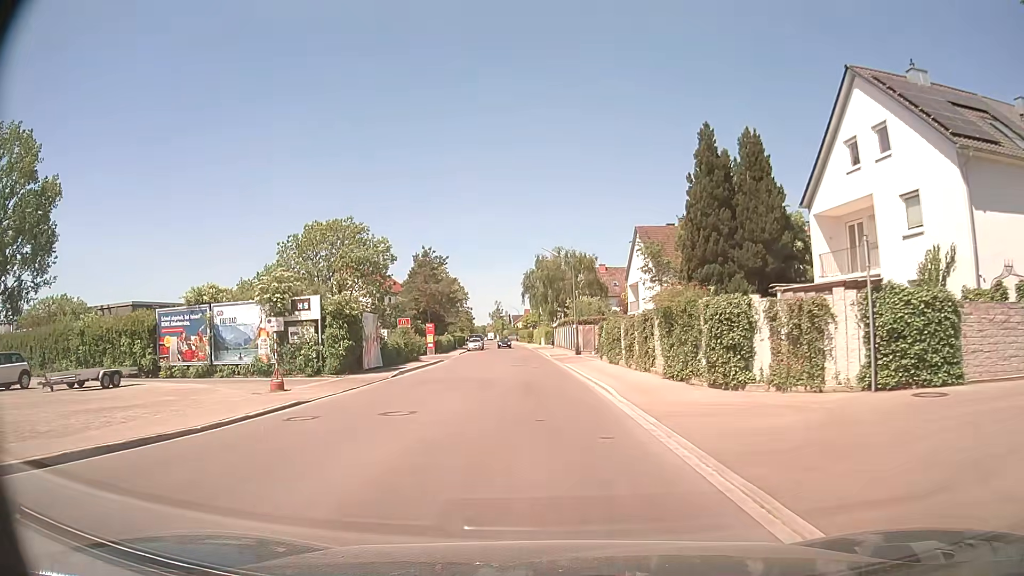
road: unclassified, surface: asphalt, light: Day
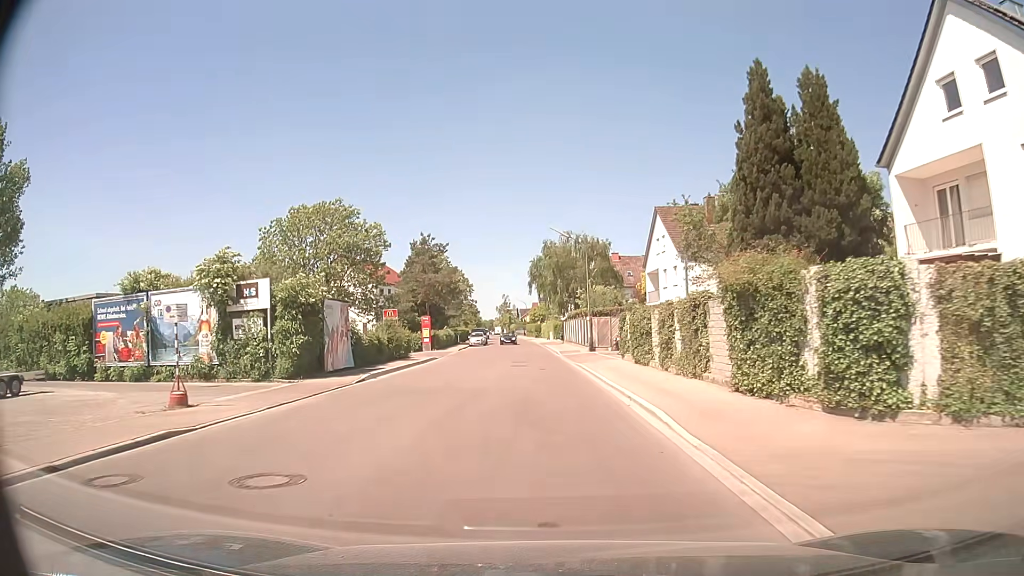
(-0.1, +6.5) m; -1°
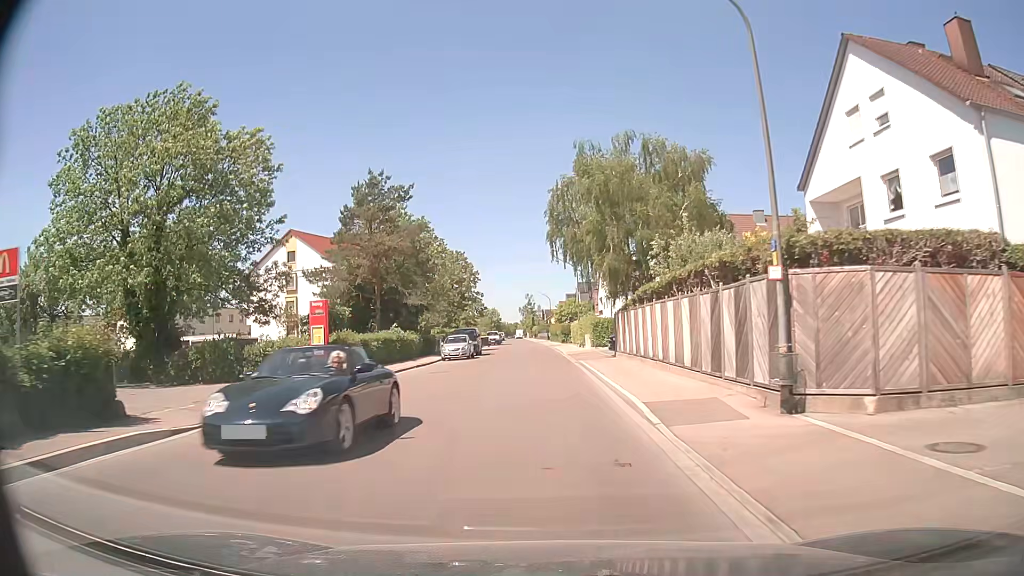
(-0.4, +32.3) m; -3°
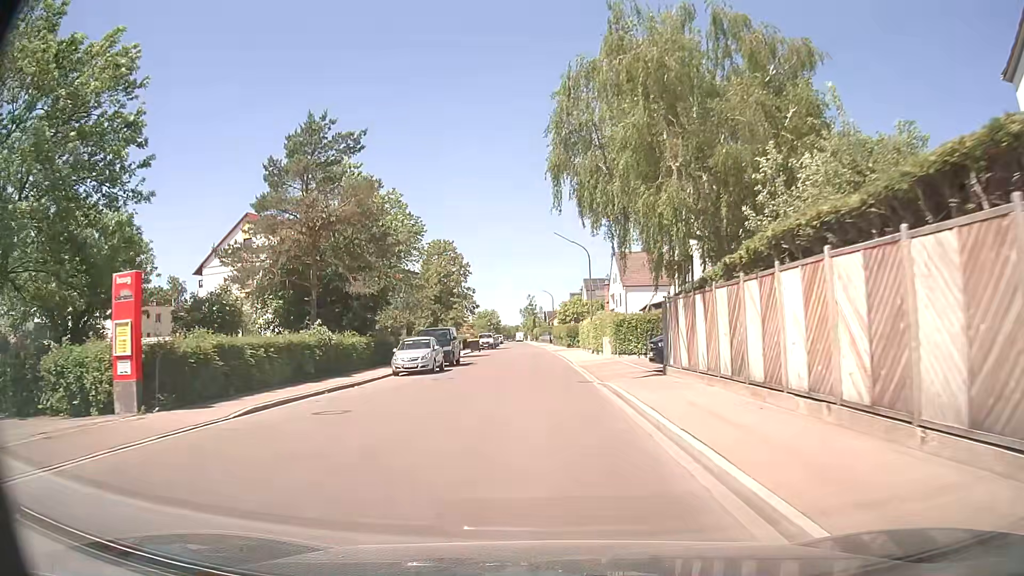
(+0.1, +13.4) m; 0°
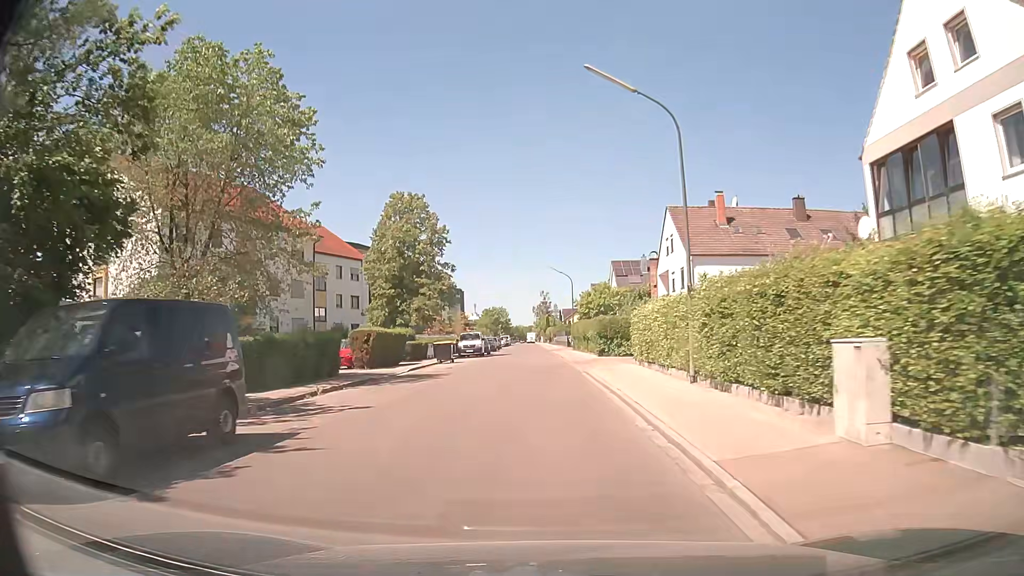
(-0.1, +27.3) m; -1°
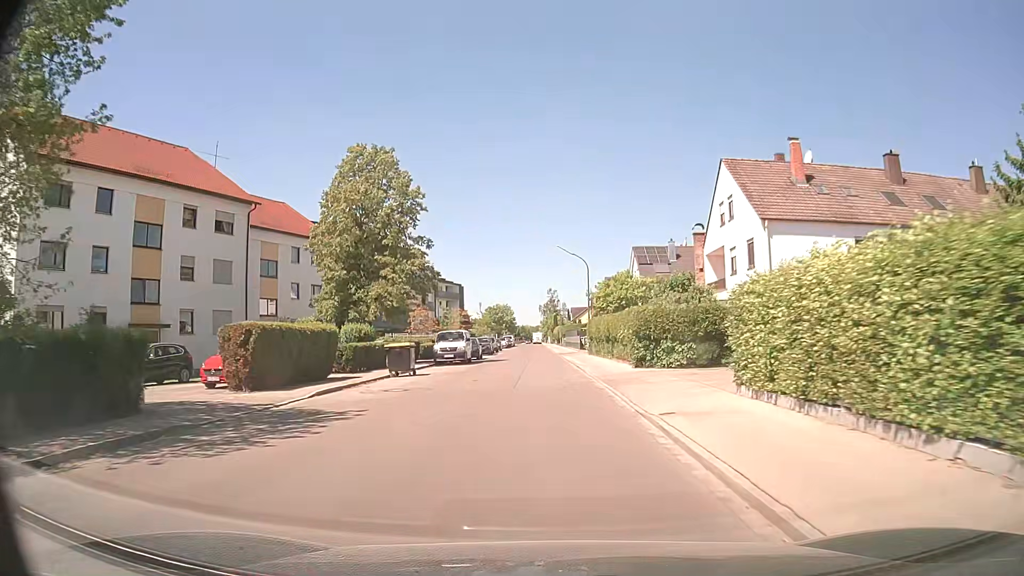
(-0.1, +13.9) m; -1°
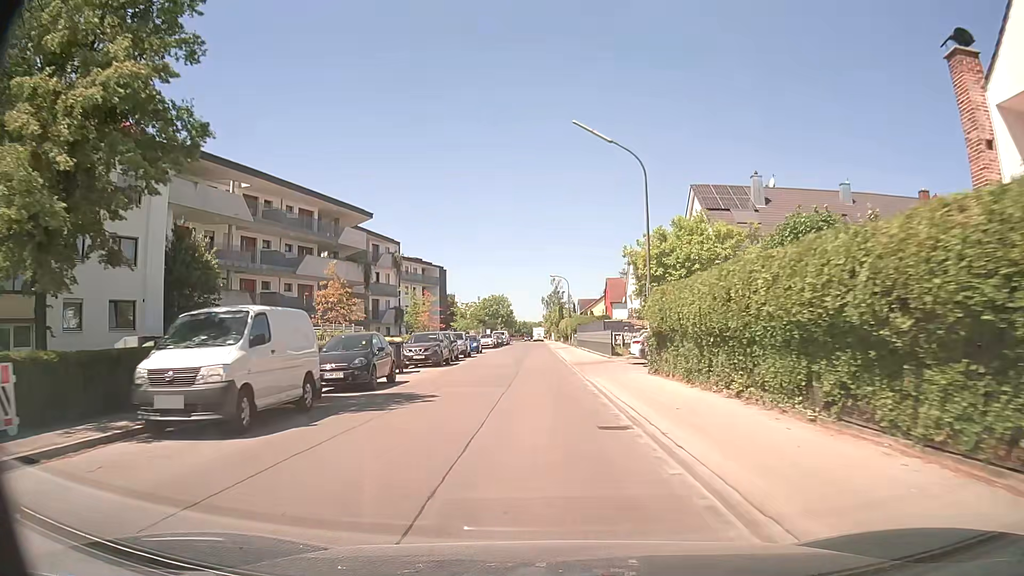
(0.0, +27.9) m; 0°
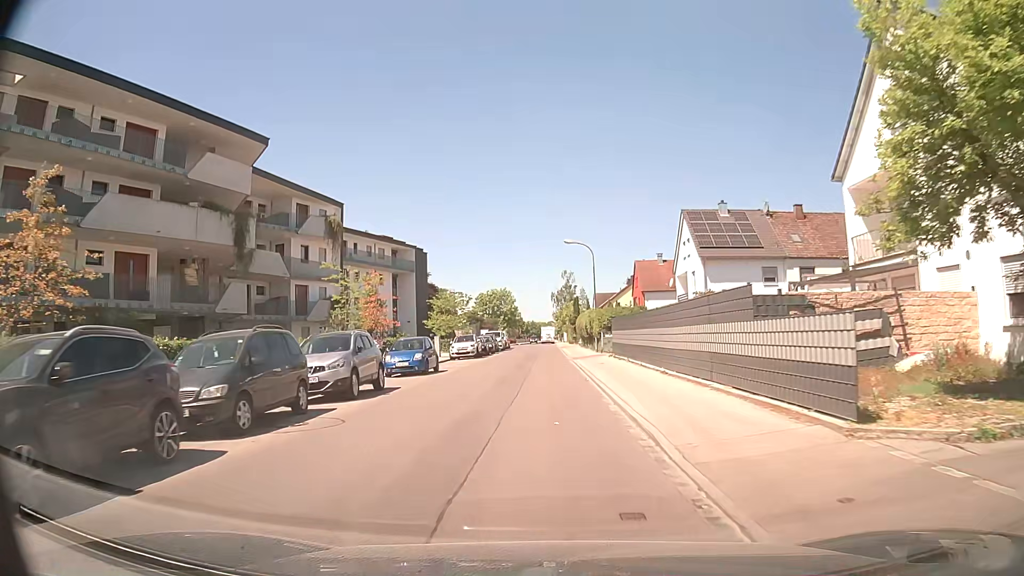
(-0.4, +25.7) m; -1°
(0, +10) (0, +20) (0, +30) (0, +40) (-1, +50) (-1, +60) (-1, +70) (-2, +80) (-3, +90) (-4, +100) m
